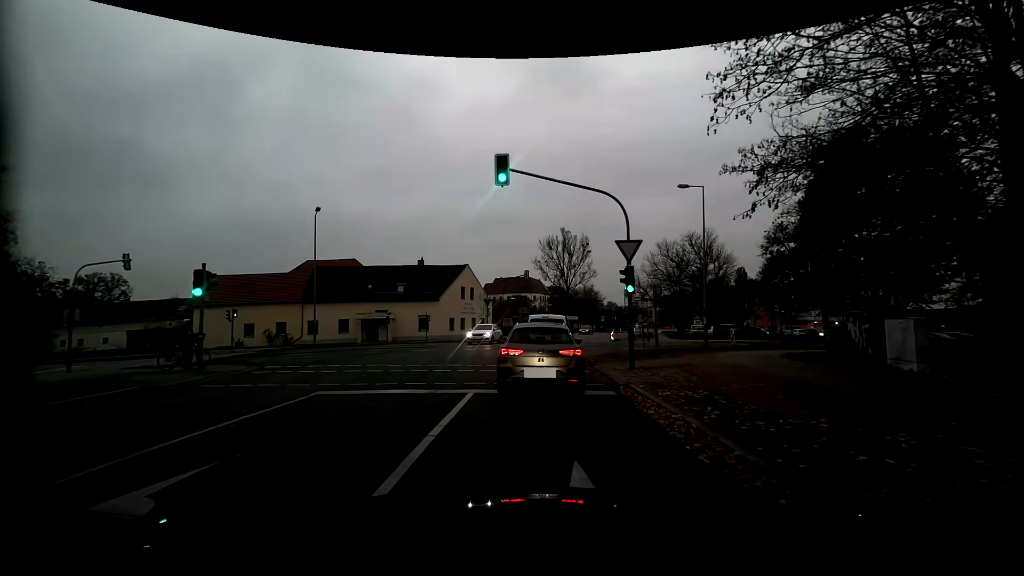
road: residential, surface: asphalt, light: Day
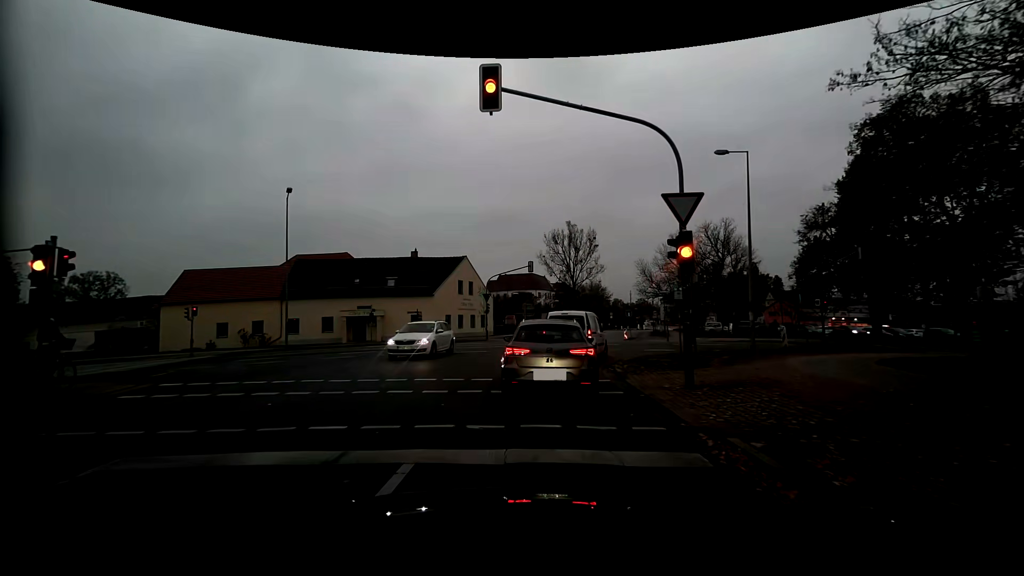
(-0.2, +5.3) m; -1°
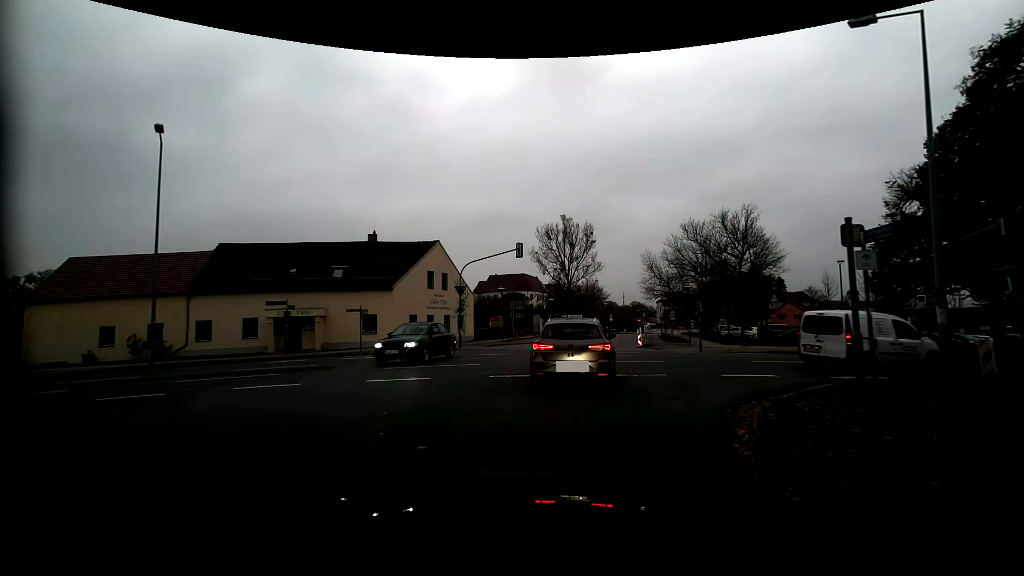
(-0.1, +11.3) m; 0°
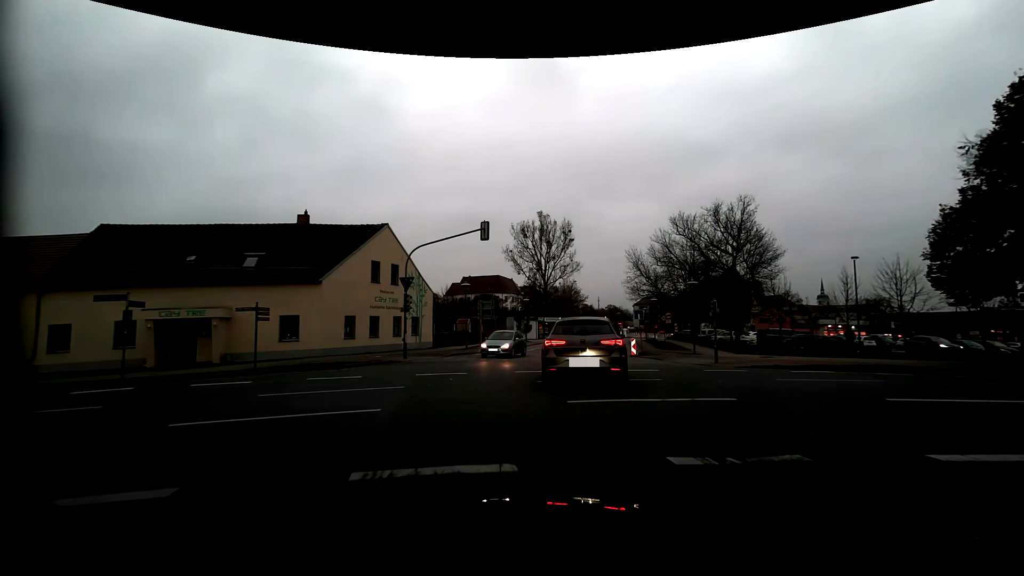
(+0.1, +8.1) m; +2°
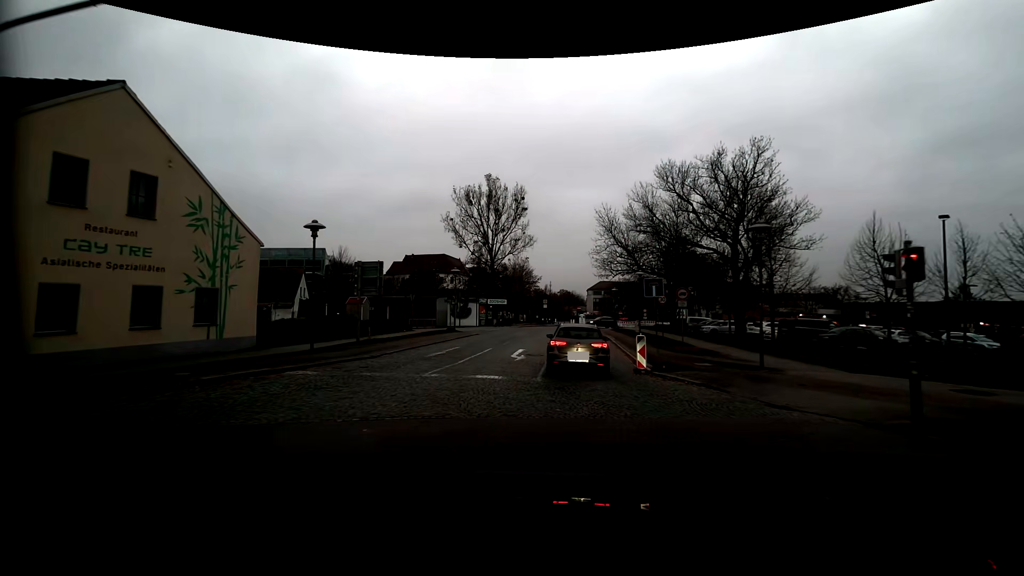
(+1.3, +17.6) m; +6°
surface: sett
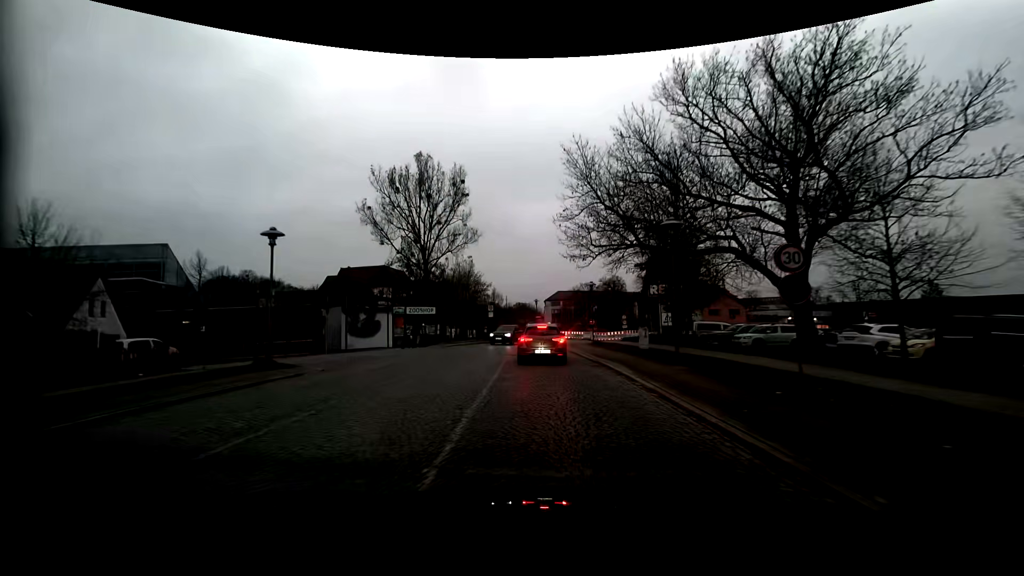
(+1.2, +20.6) m; +4°
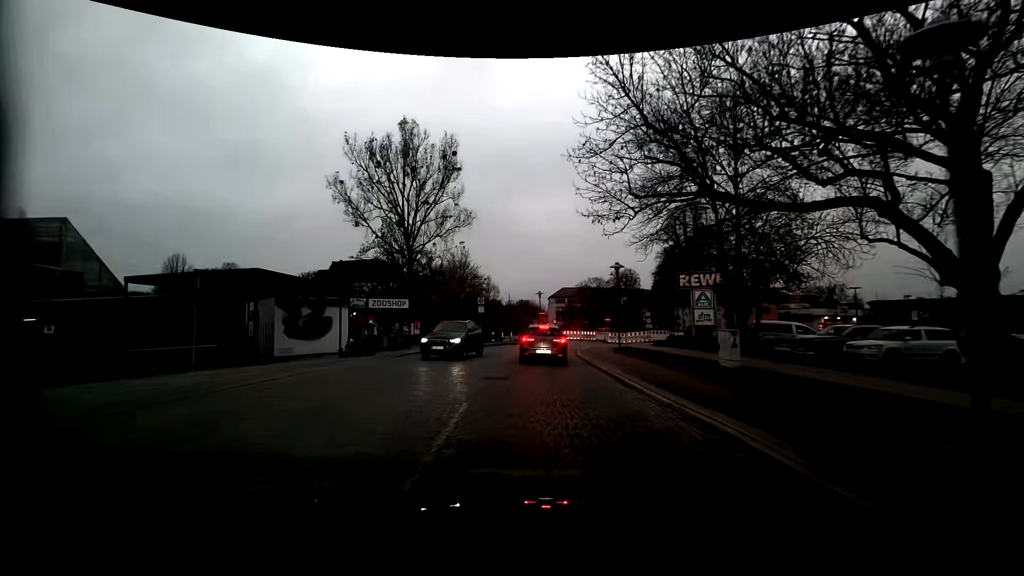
(+0.2, +11.0) m; 0°
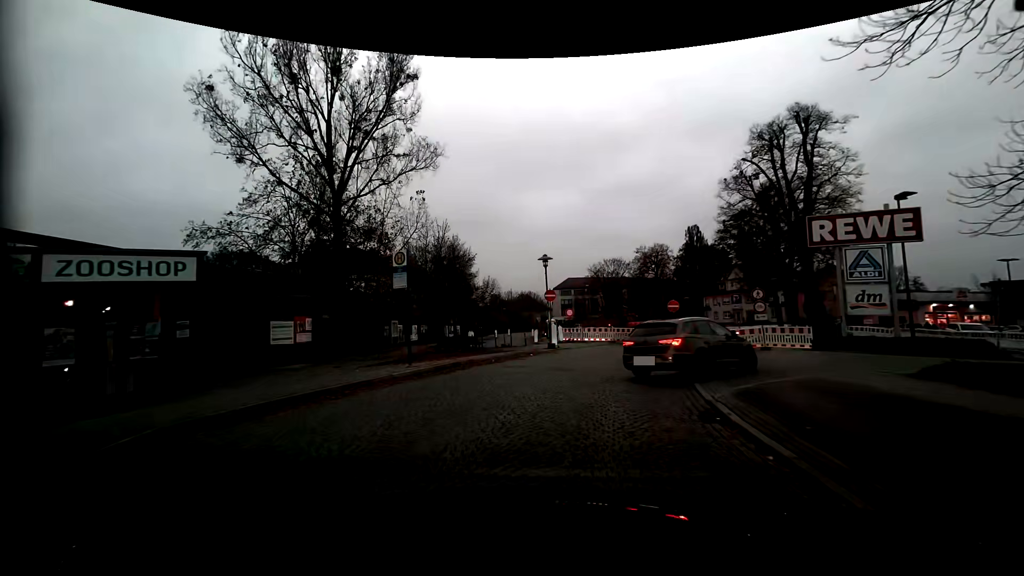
(+0.1, +22.5) m; 0°
